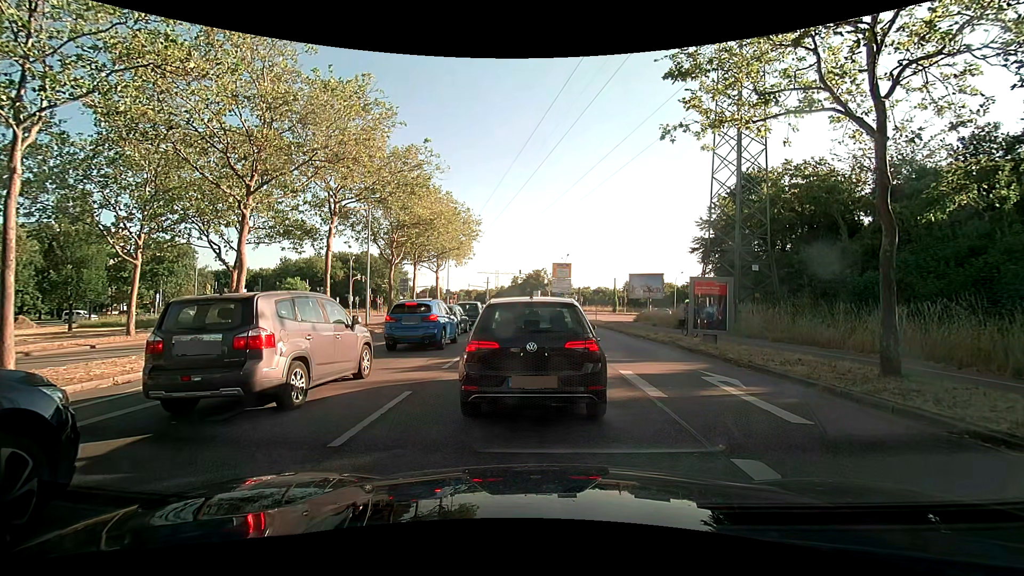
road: primary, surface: asphalt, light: Day
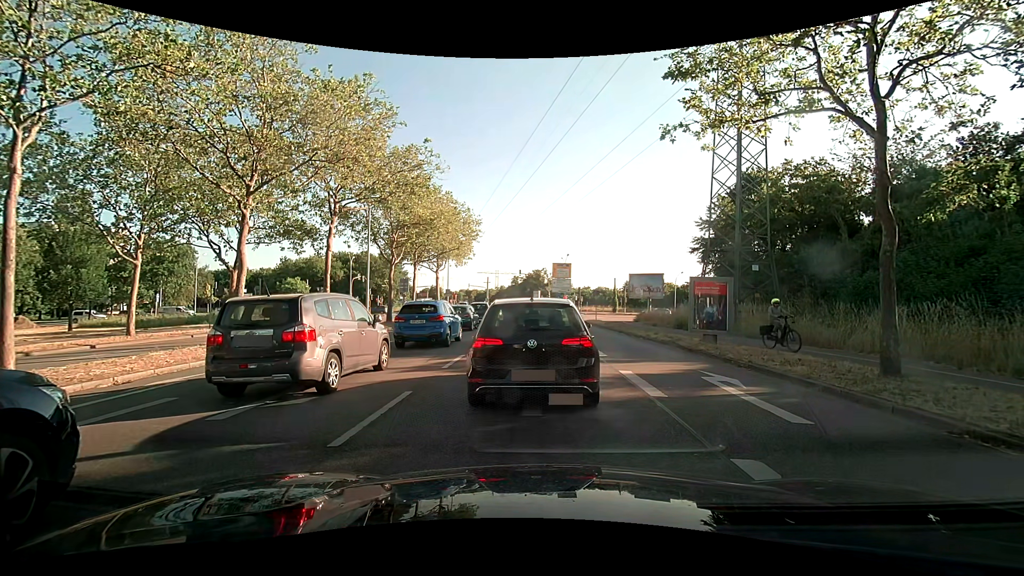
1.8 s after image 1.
(0.0, 0.0) m; 0°
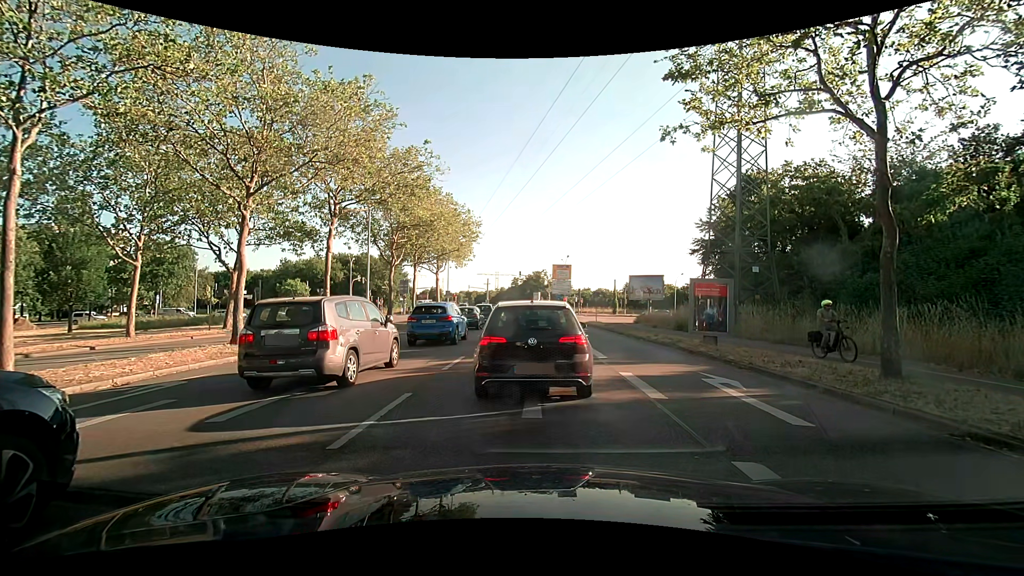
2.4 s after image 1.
(0.0, 0.0) m; 0°
